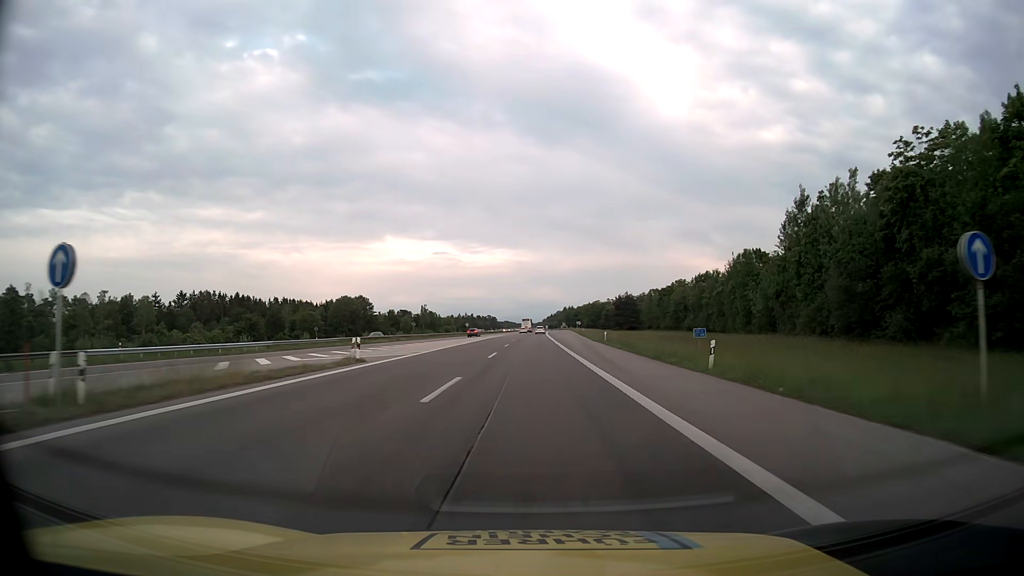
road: motorway_link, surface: asphalt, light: Day
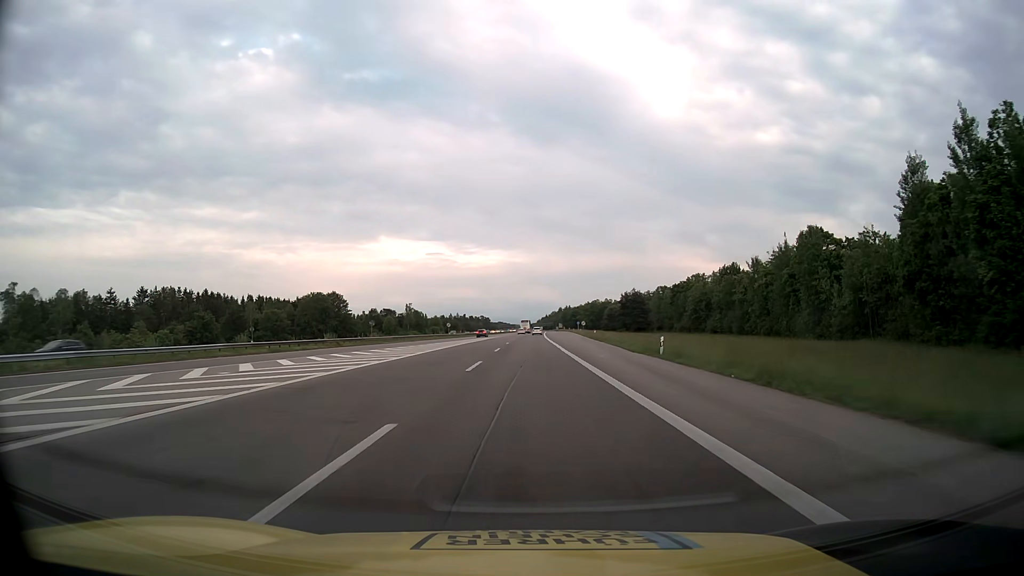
(+0.1, +27.0) m; +1°
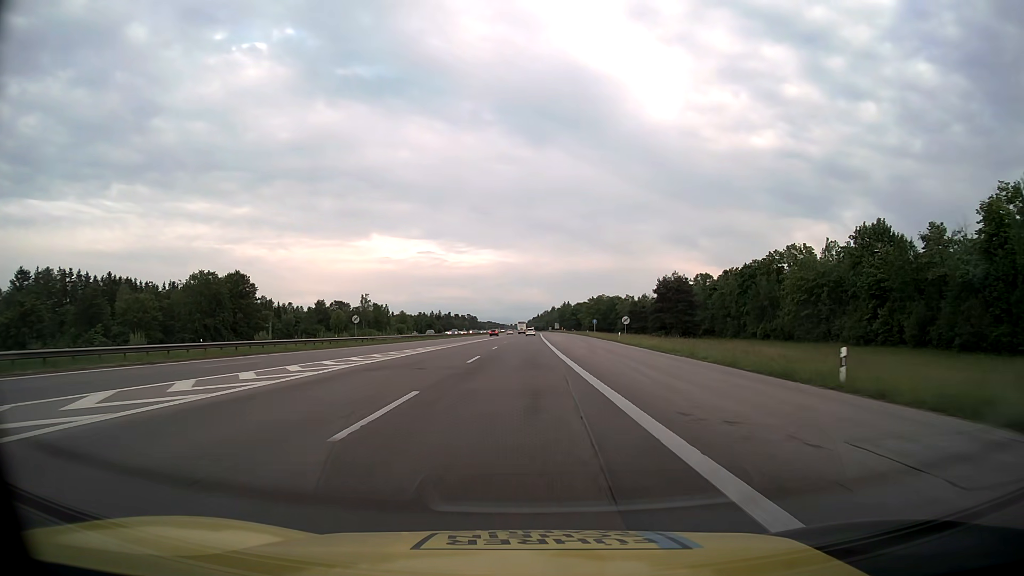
(+0.5, +67.6) m; +1°
(0, +10) (0, +20) (0, +30) (0, +40) (0, +50) (0, +60) (0, +70) (0, +80) (0, +90) (+1, +100) m
